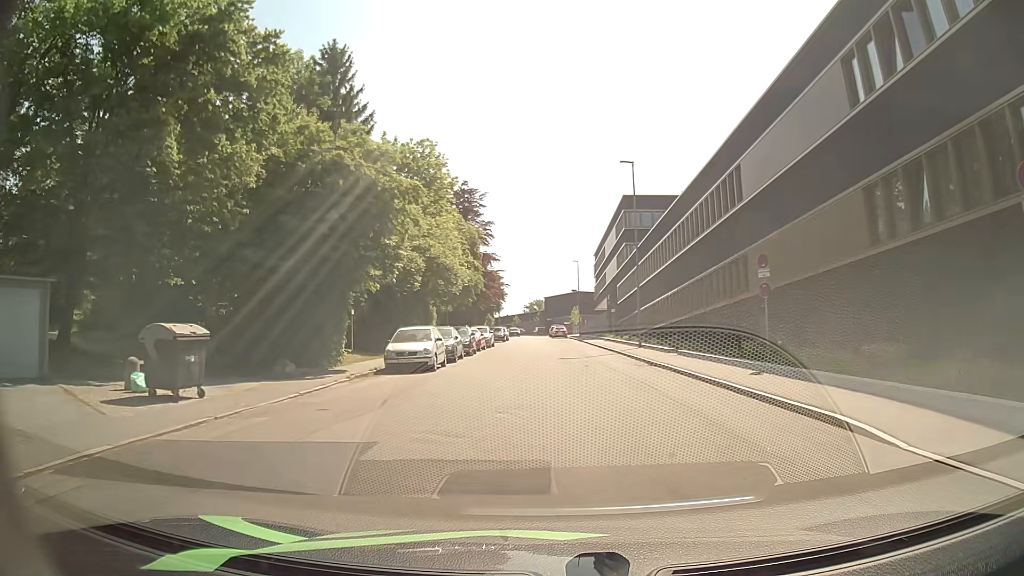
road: residential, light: Day
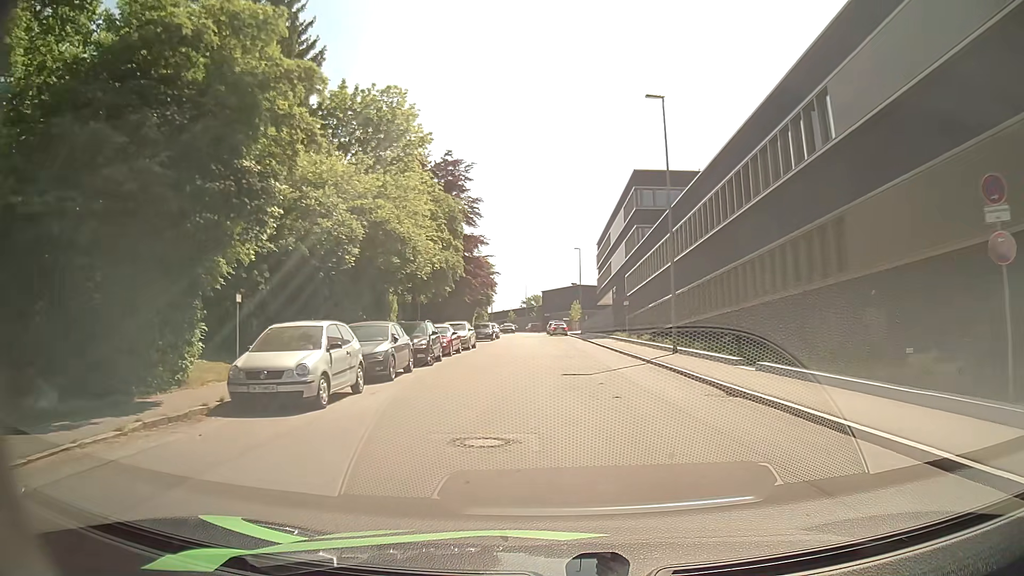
(-0.1, +10.7) m; -1°
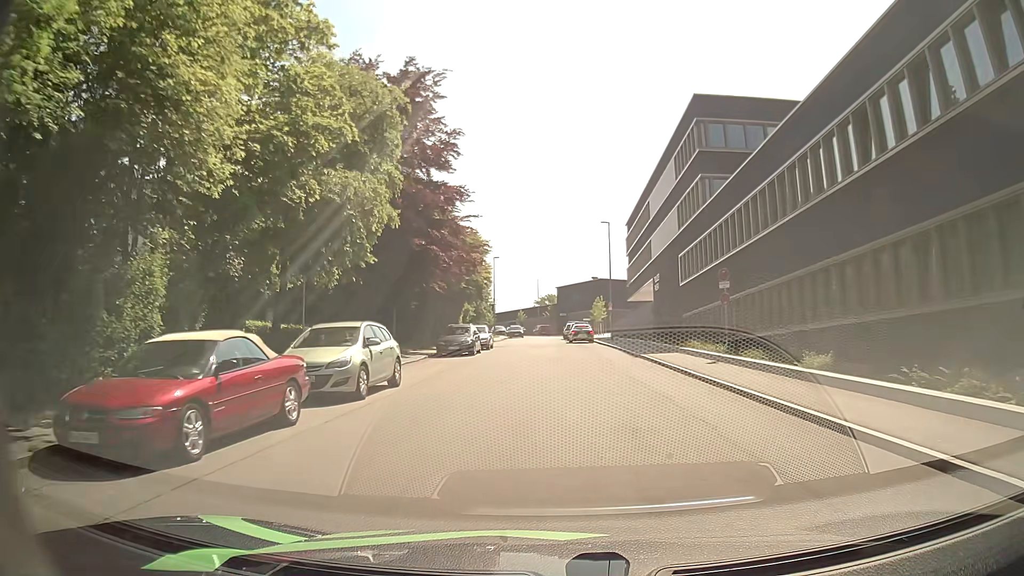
(-0.1, +22.0) m; -1°
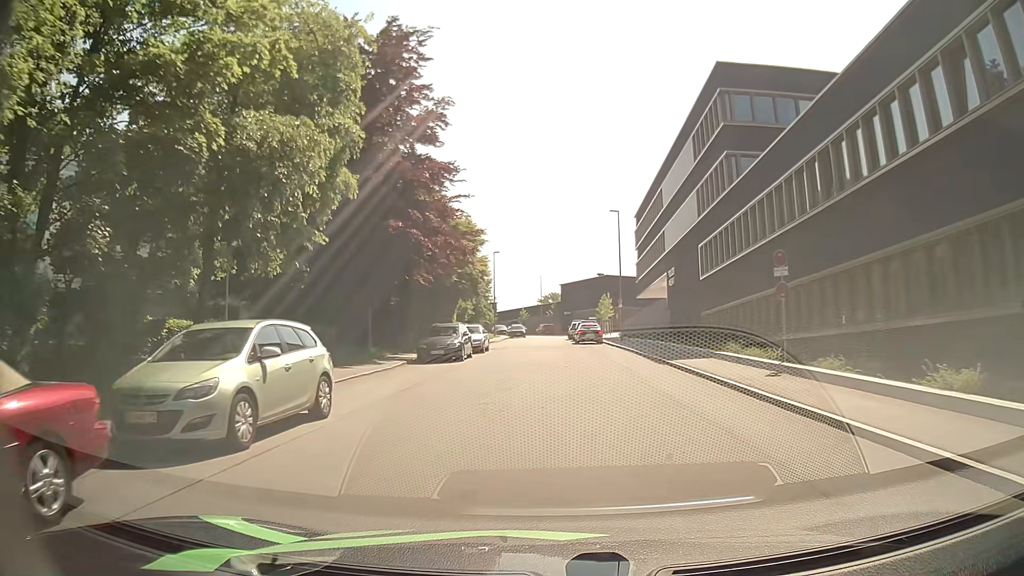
(0.0, +5.3) m; 0°
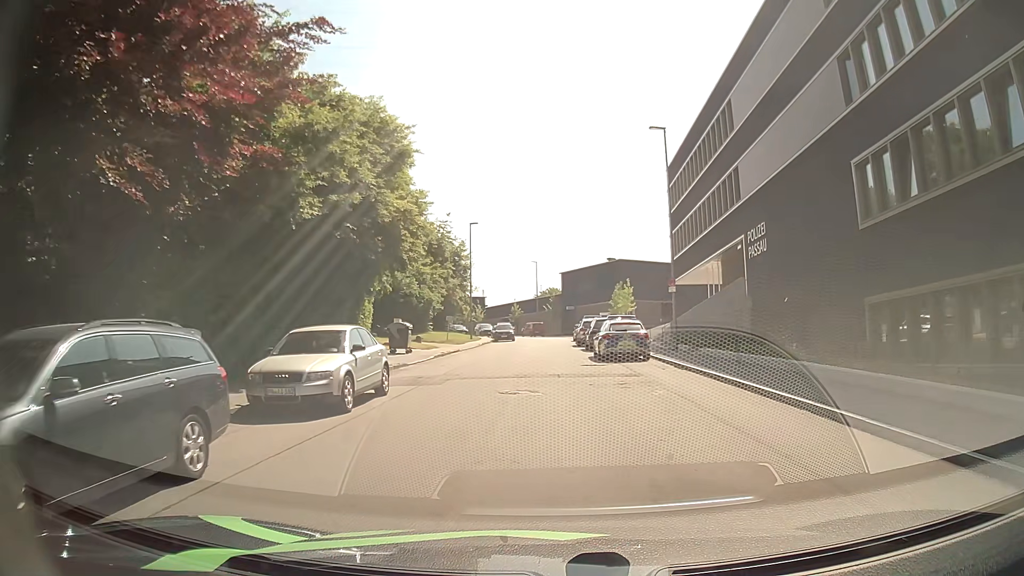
(0.0, +22.5) m; +1°
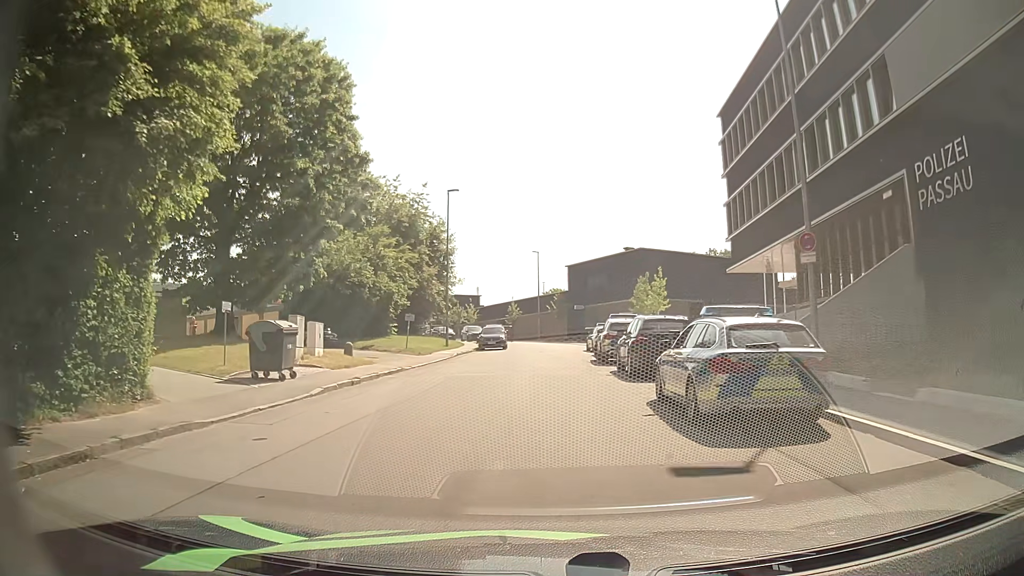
(-0.2, +15.6) m; -1°
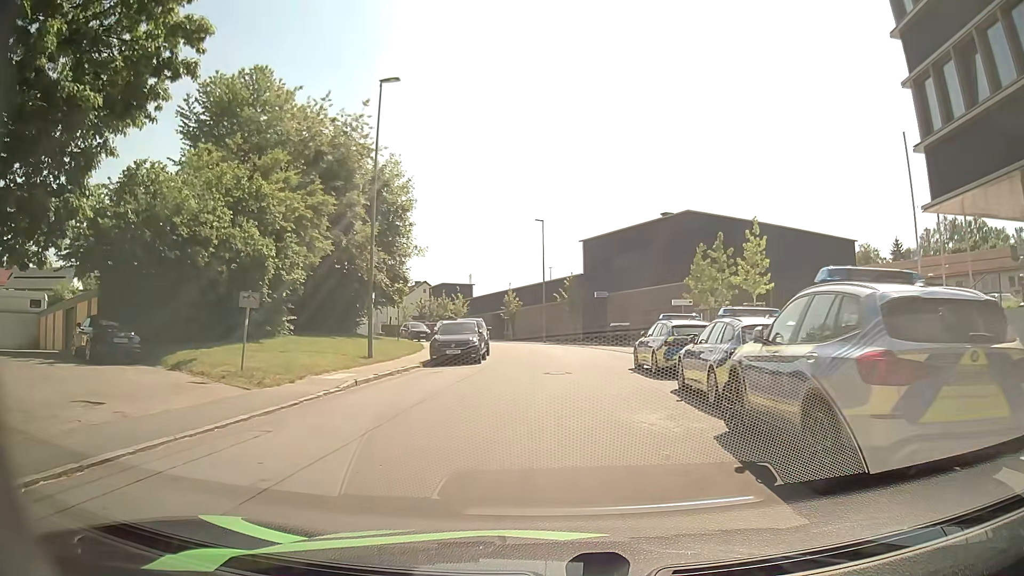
(+0.1, +20.3) m; 0°
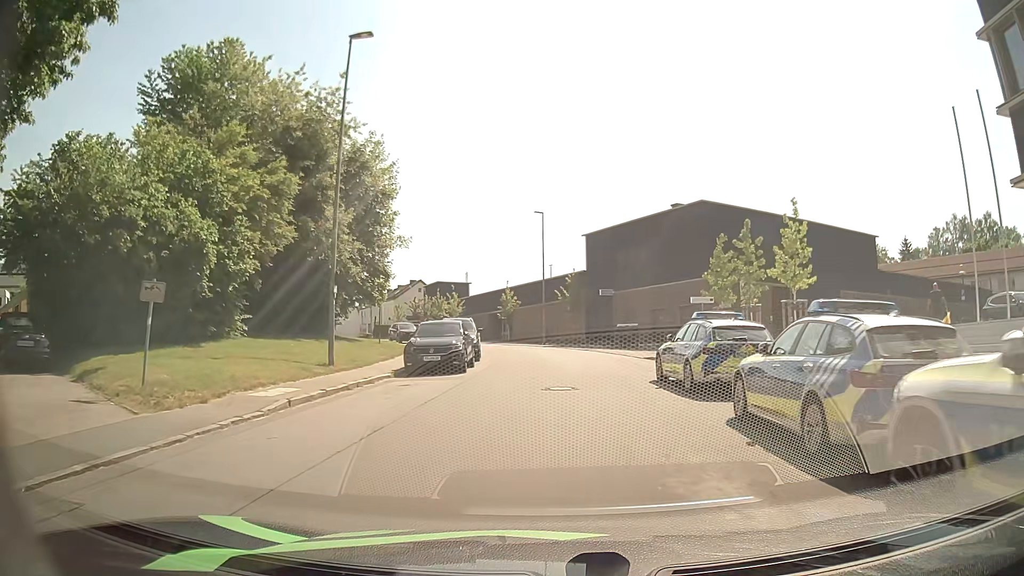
(0.0, +4.3) m; 0°
(0, +10) (0, +20) (0, +30) (0, +40) (-3, +50) (-7, +59) (-12, +67) (-17, +76) (-22, +85) (-26, +94) m
